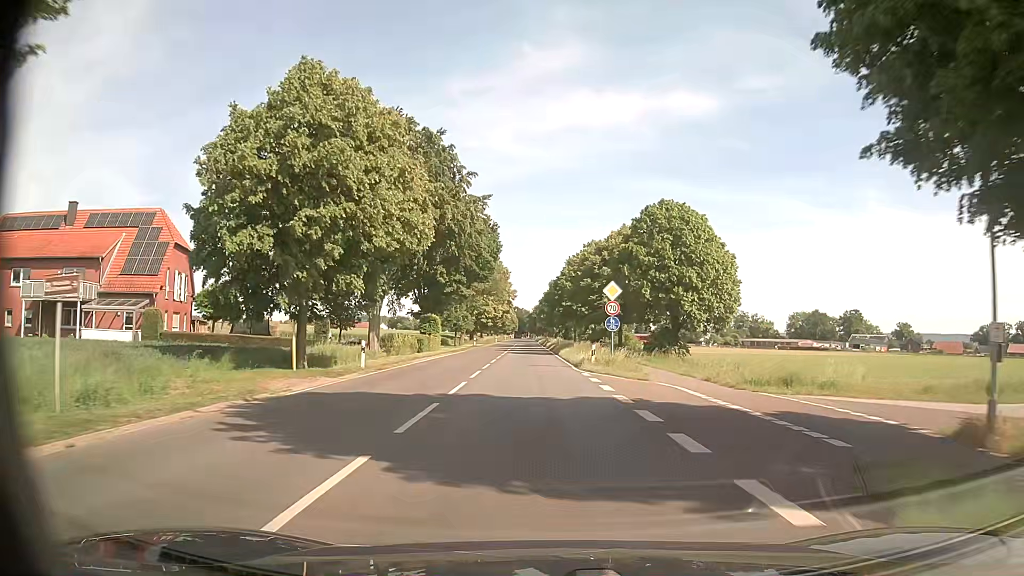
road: secondary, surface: asphalt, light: Day
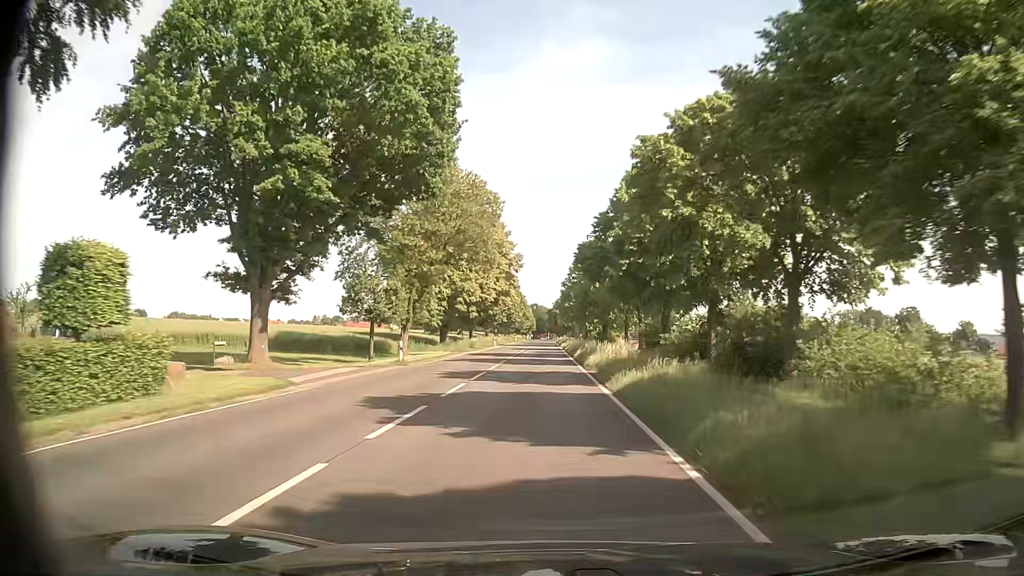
(-1.0, +49.0) m; -2°
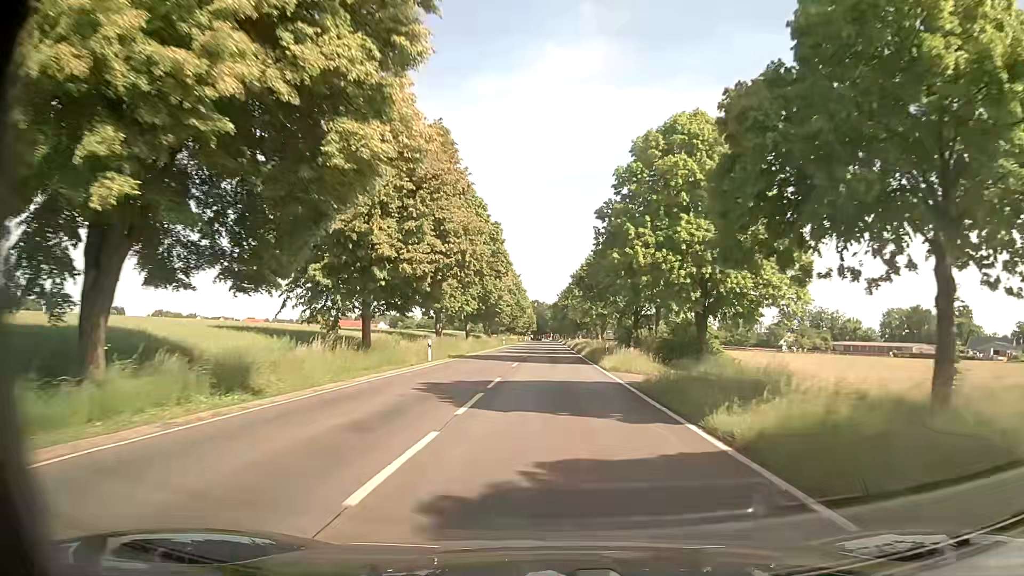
(-0.9, +51.9) m; -1°
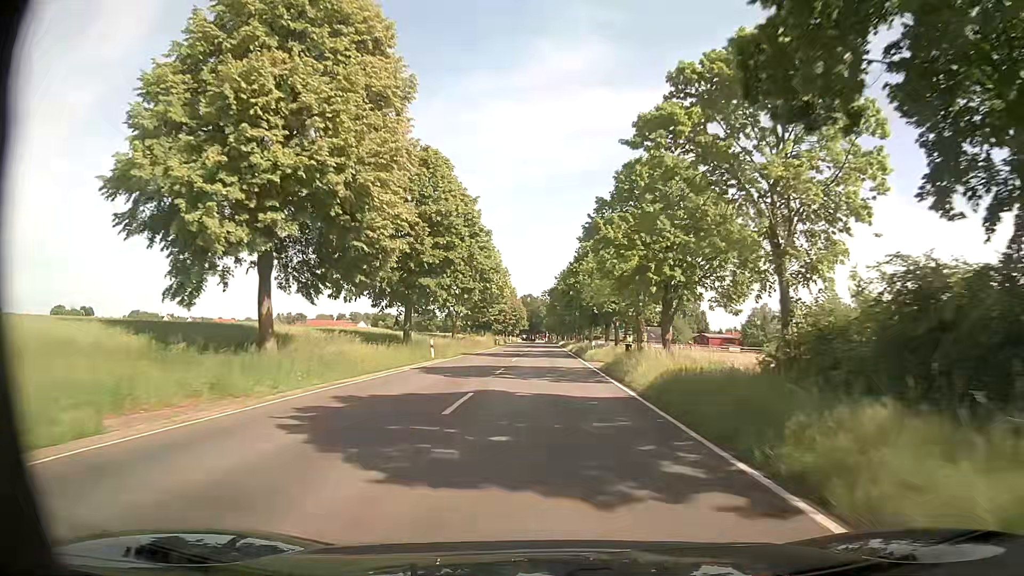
(+0.6, +54.3) m; +1°
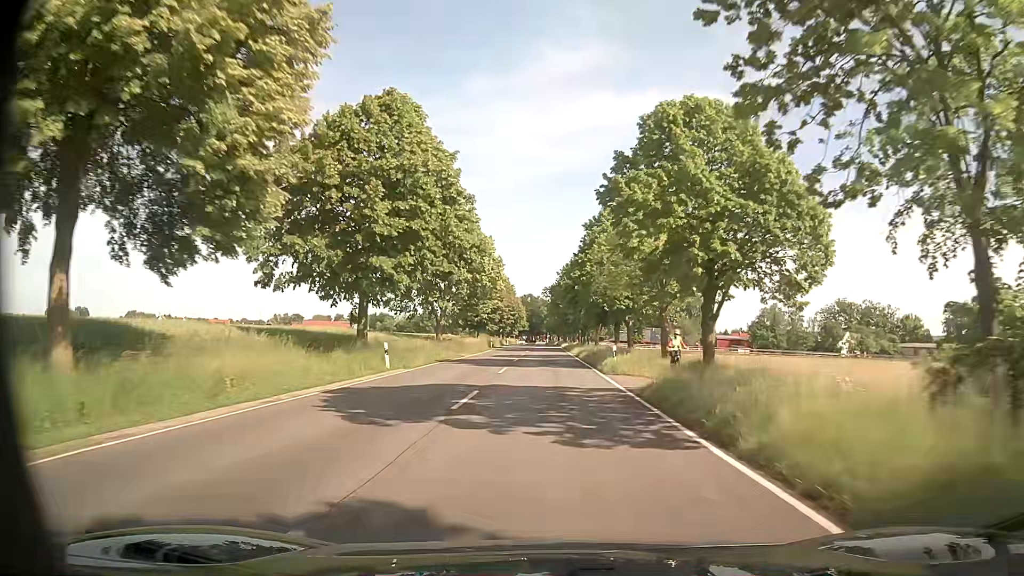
(-0.1, +10.9) m; 0°
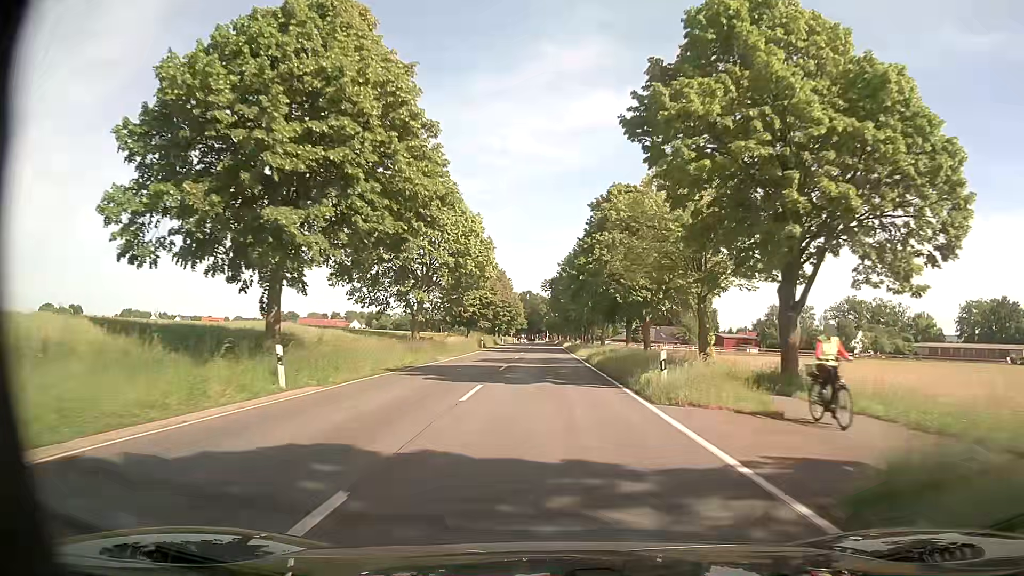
(0.0, +10.9) m; 0°
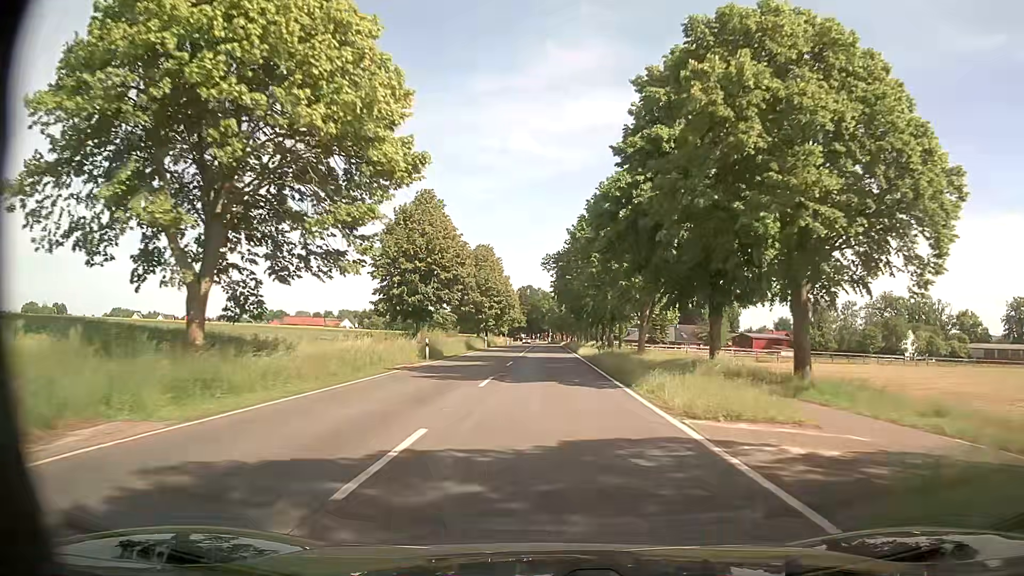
(+0.2, +32.5) m; 0°
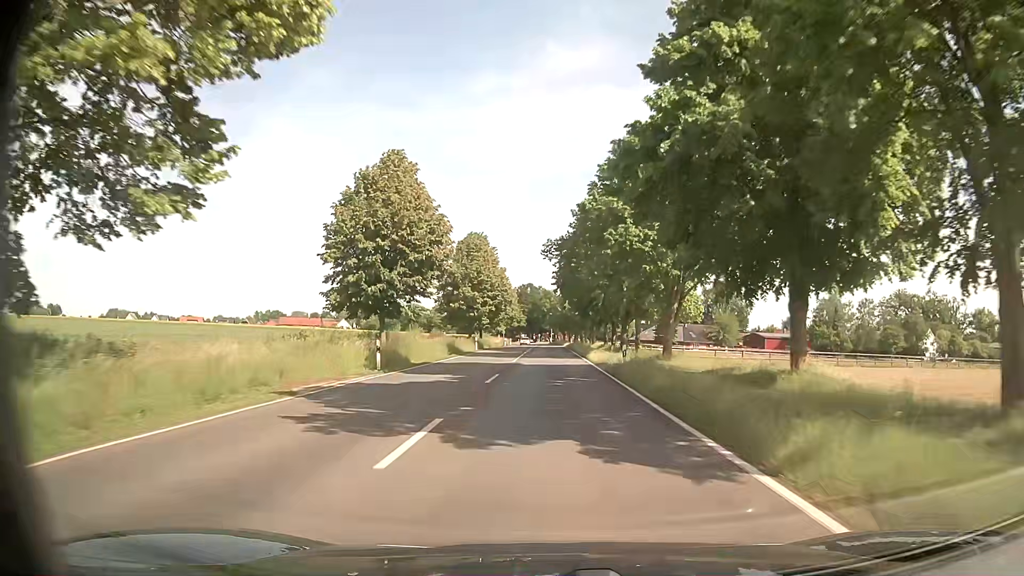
(0.0, +10.8) m; 0°
(0, +10) (0, +20) (0, +30) (0, +40) (0, +50) (0, +60) (0, +70) (0, +80) (0, +90) (0, +100) m
